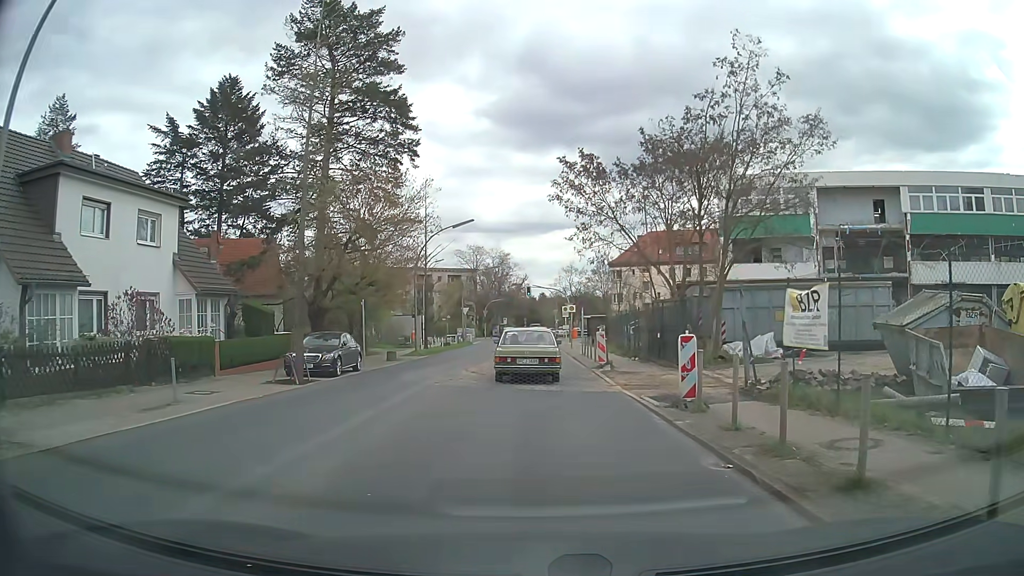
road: tertiary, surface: asphalt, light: Day
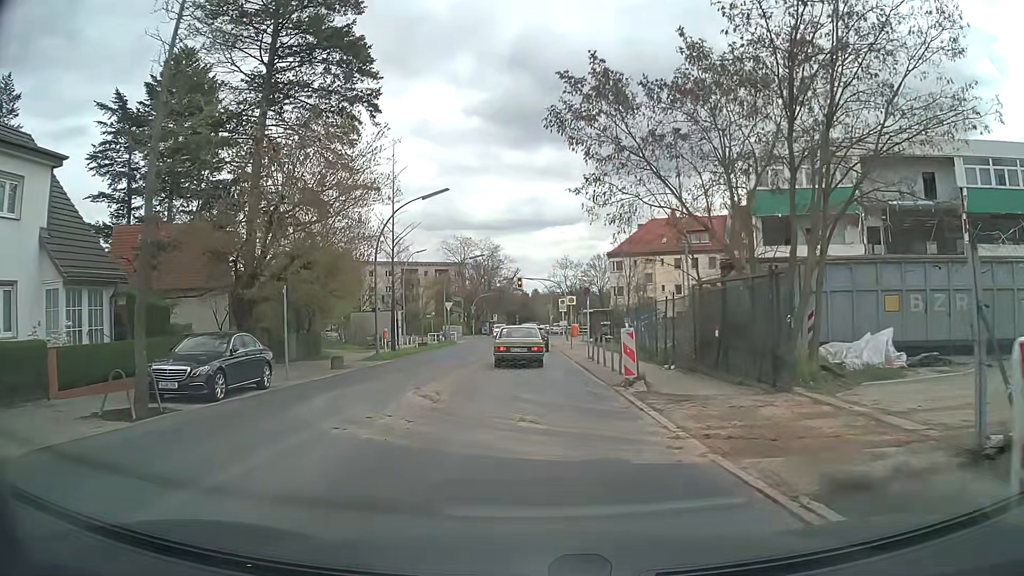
(+0.1, +8.7) m; +1°
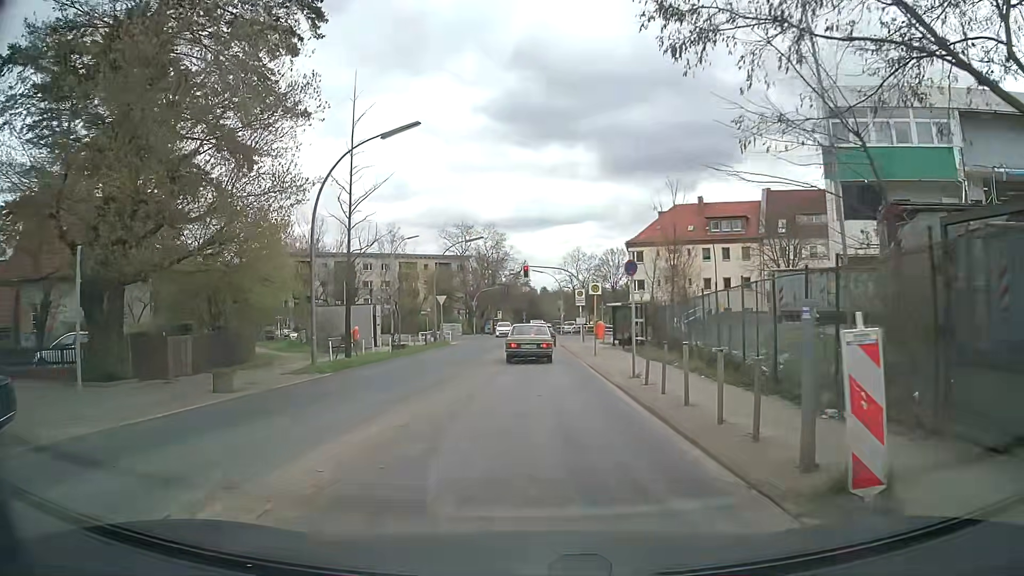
(-0.1, +10.6) m; -2°
